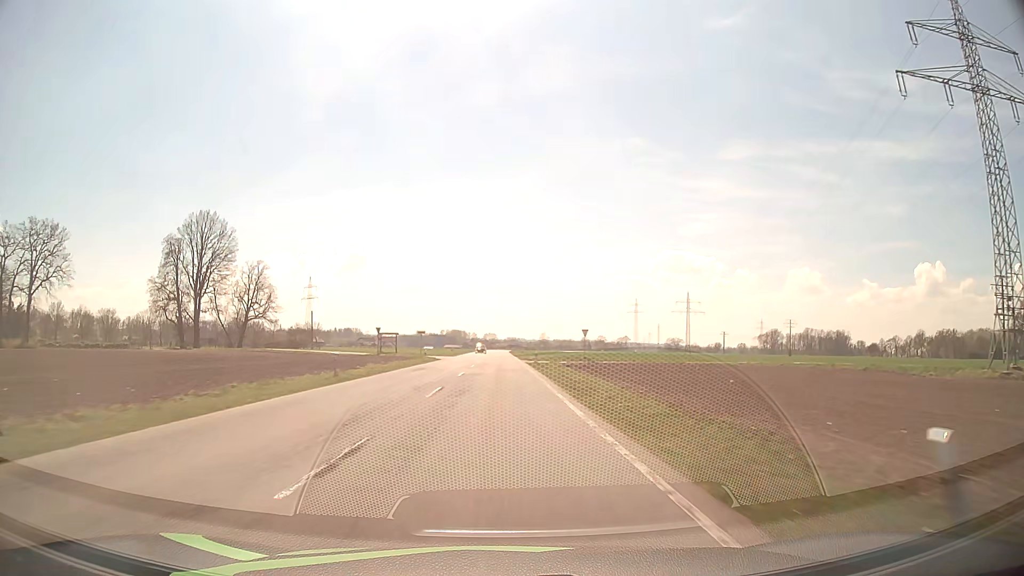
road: secondary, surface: asphalt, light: Day
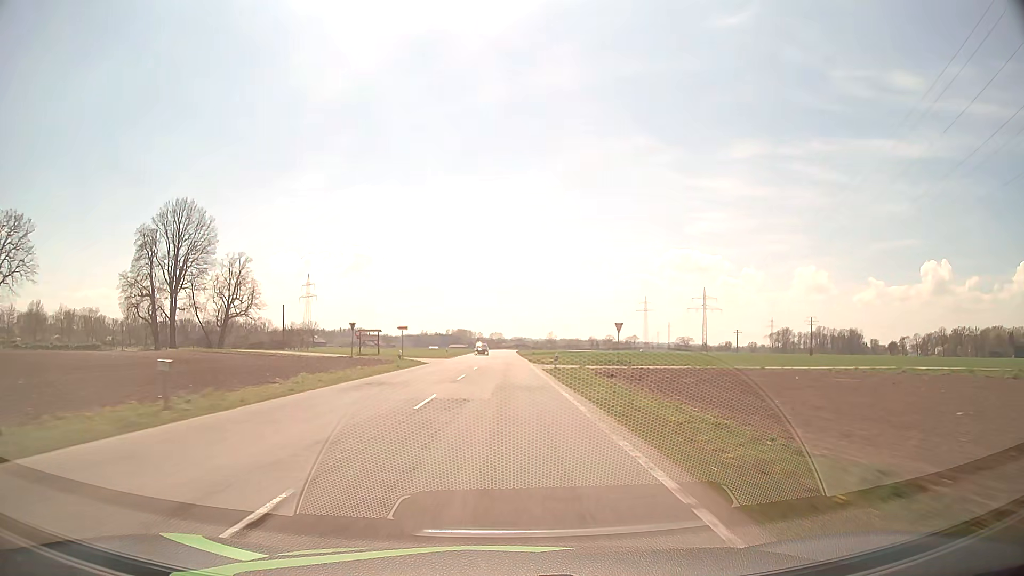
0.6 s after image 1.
(-0.1, +15.8) m; -1°
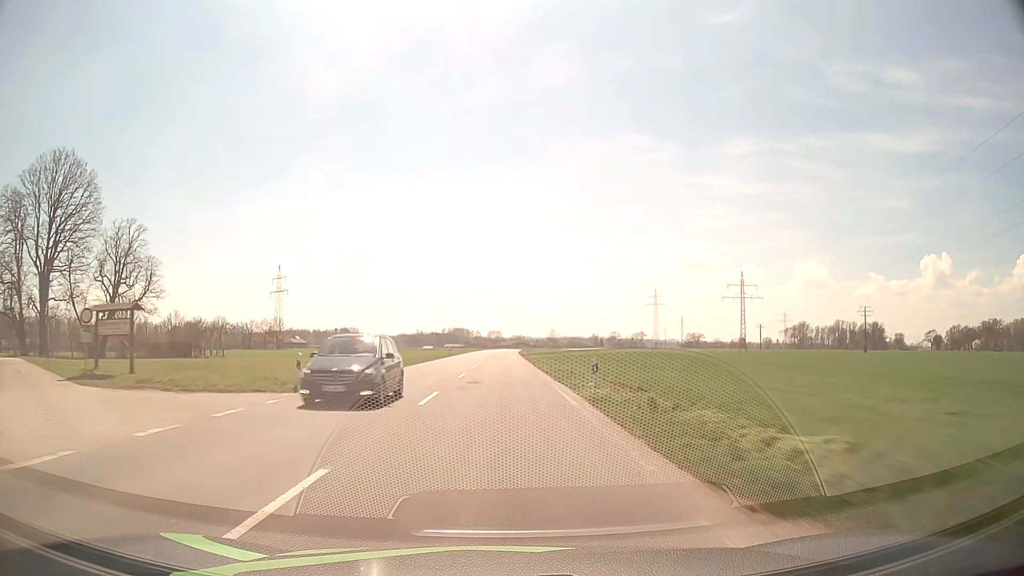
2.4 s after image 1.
(+0.1, +47.4) m; 0°
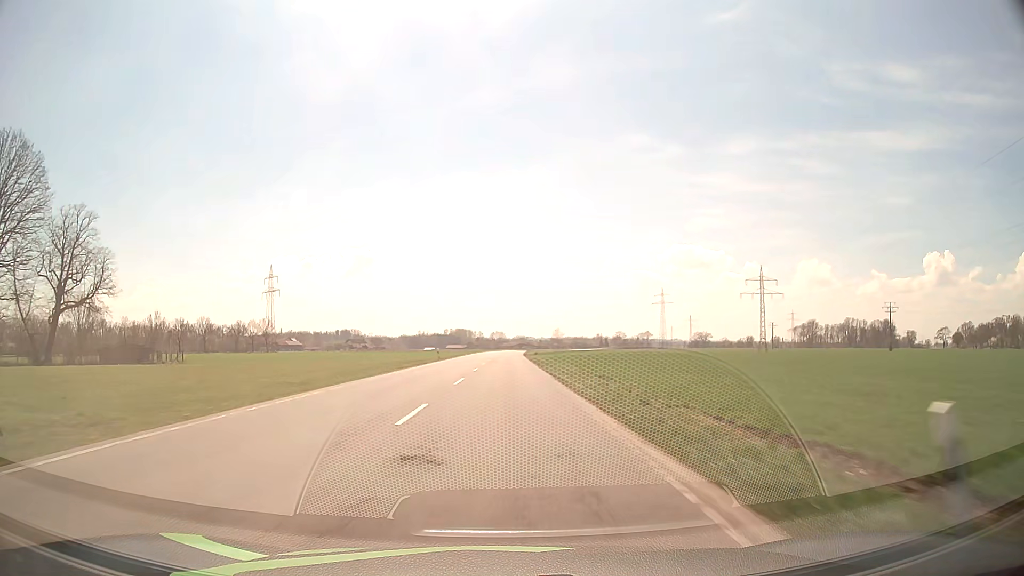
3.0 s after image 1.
(0.0, +15.9) m; 0°
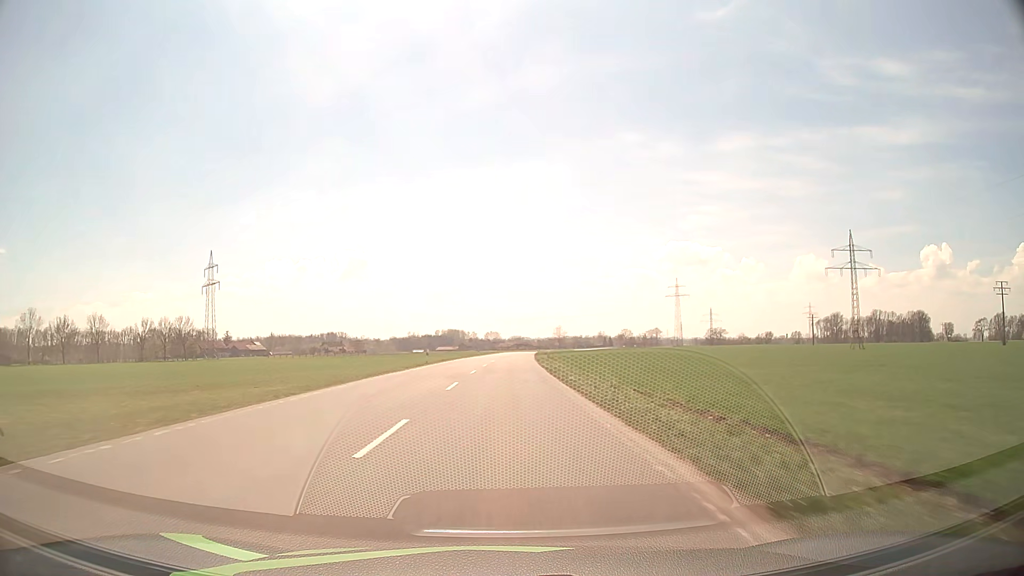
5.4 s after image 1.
(+0.1, +63.5) m; 0°
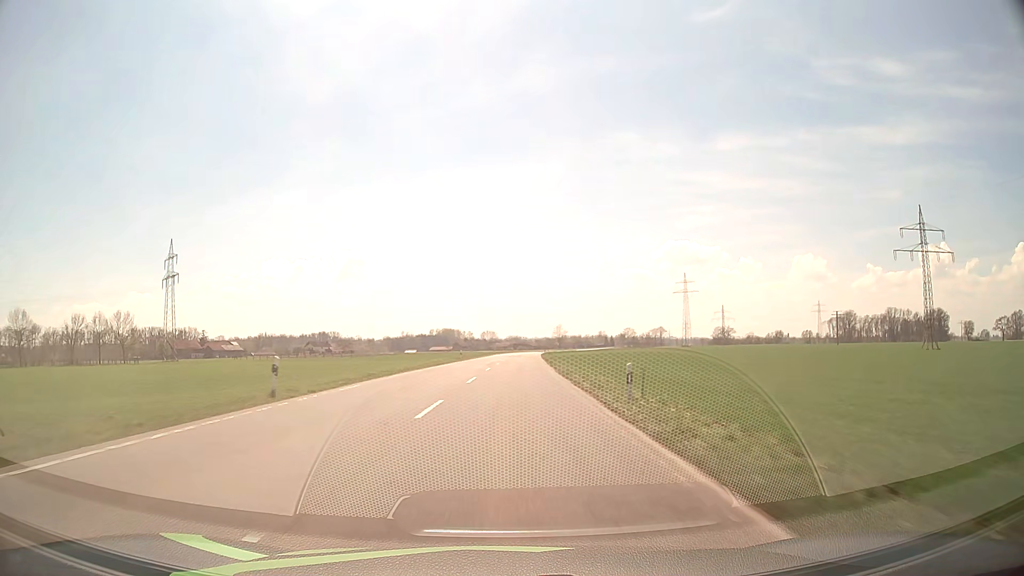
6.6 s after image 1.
(+0.1, +31.7) m; 0°
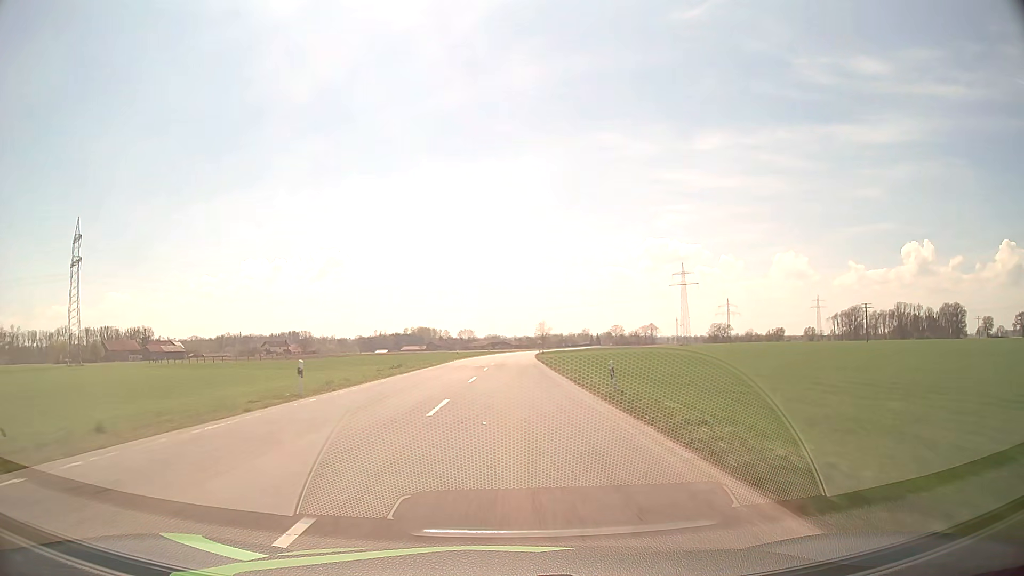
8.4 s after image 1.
(+0.7, +47.6) m; +2°
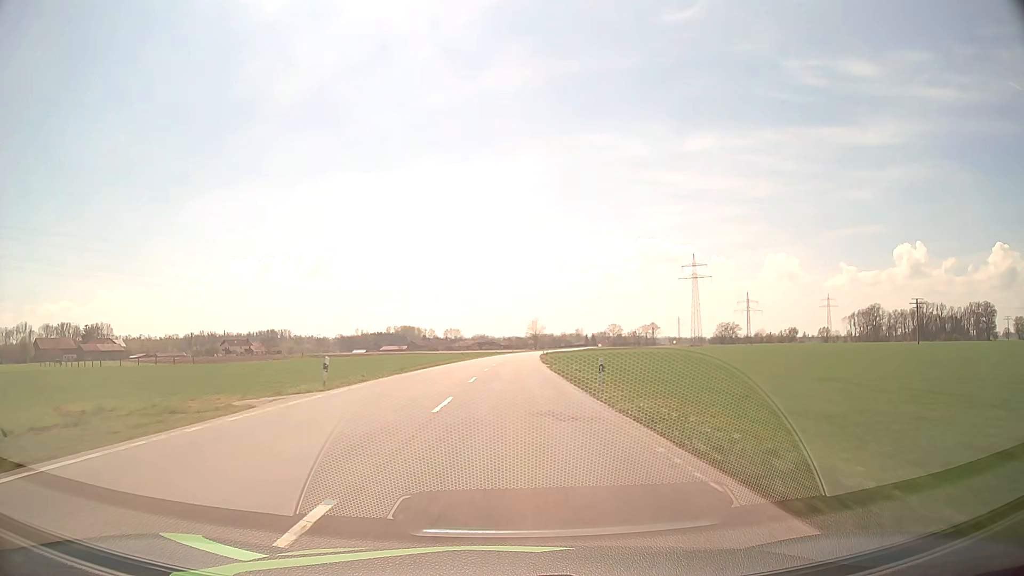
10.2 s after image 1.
(+0.3, +47.8) m; +1°
(0, +10) (0, +20) (0, +30) (0, +40) (0, +50) (+1, +60) (+1, +70) (+1, +80) (+2, +90) (+2, +100) m
